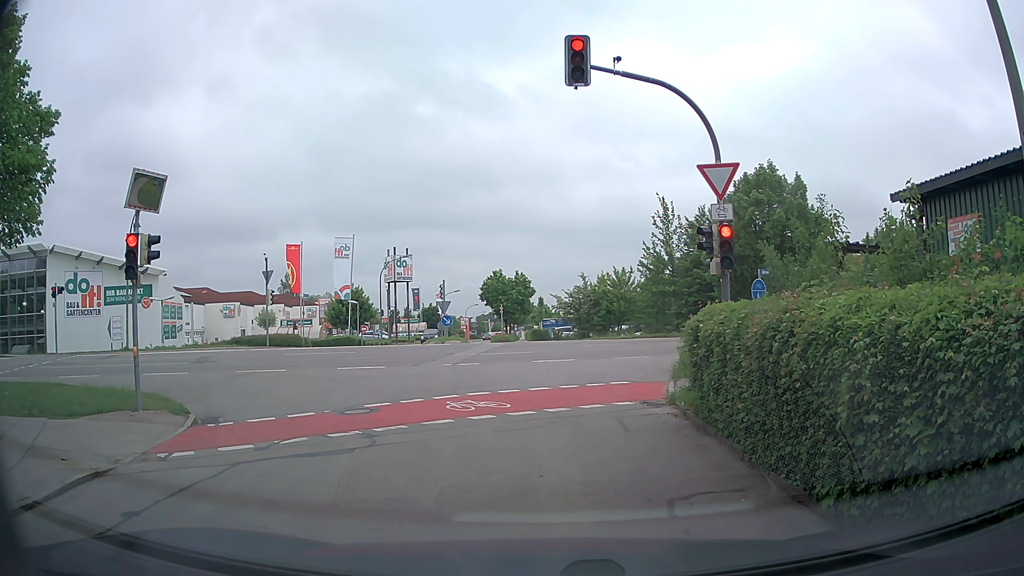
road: residential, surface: asphalt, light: Day
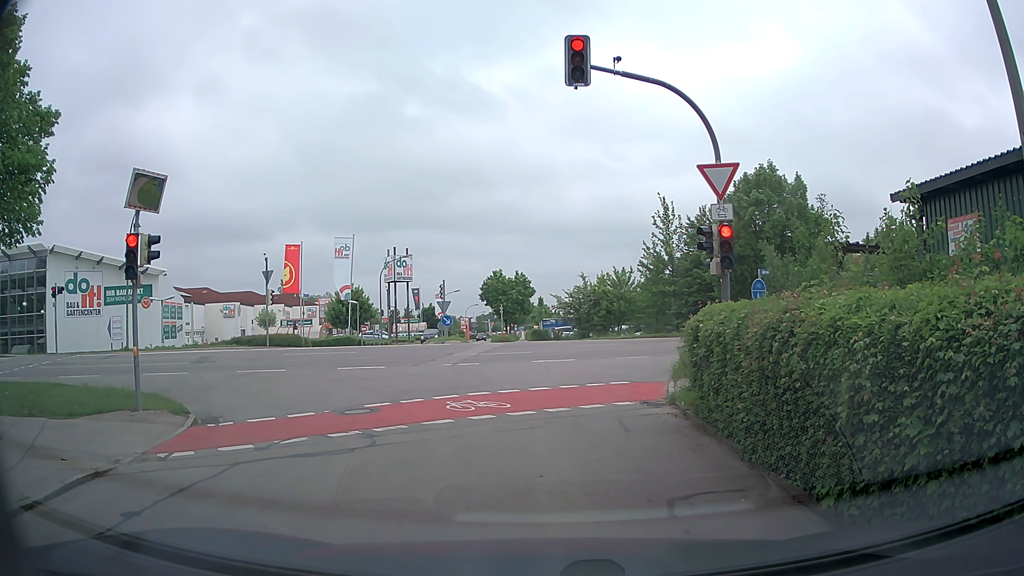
(0.0, 0.0) m; 0°
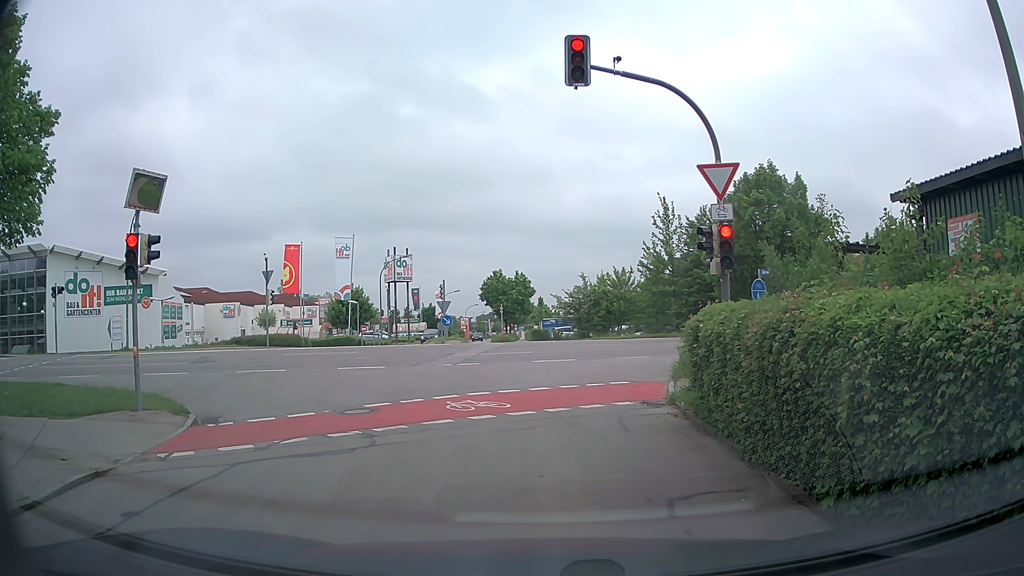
(0.0, 0.0) m; 0°
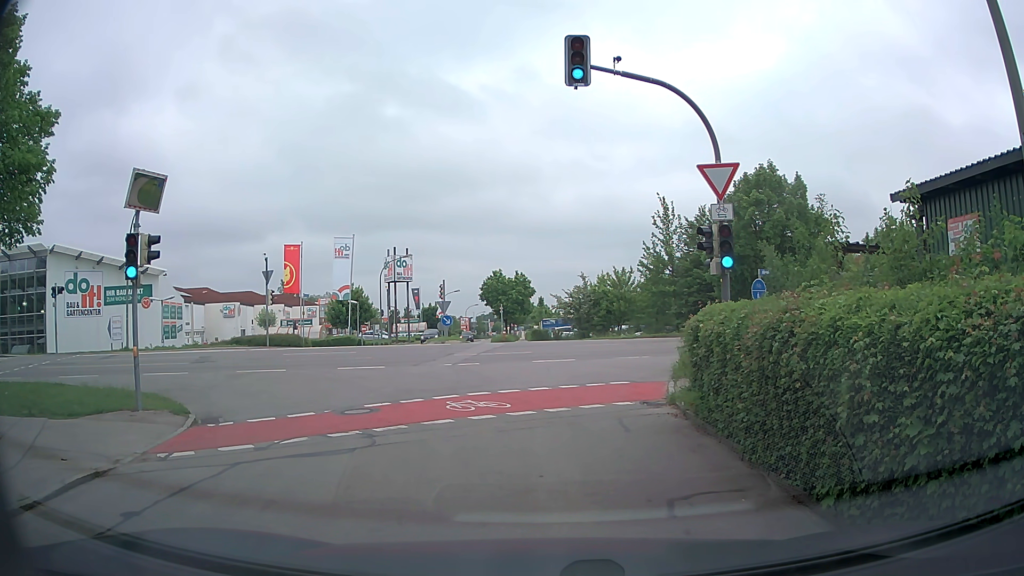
(0.0, 0.0) m; 0°
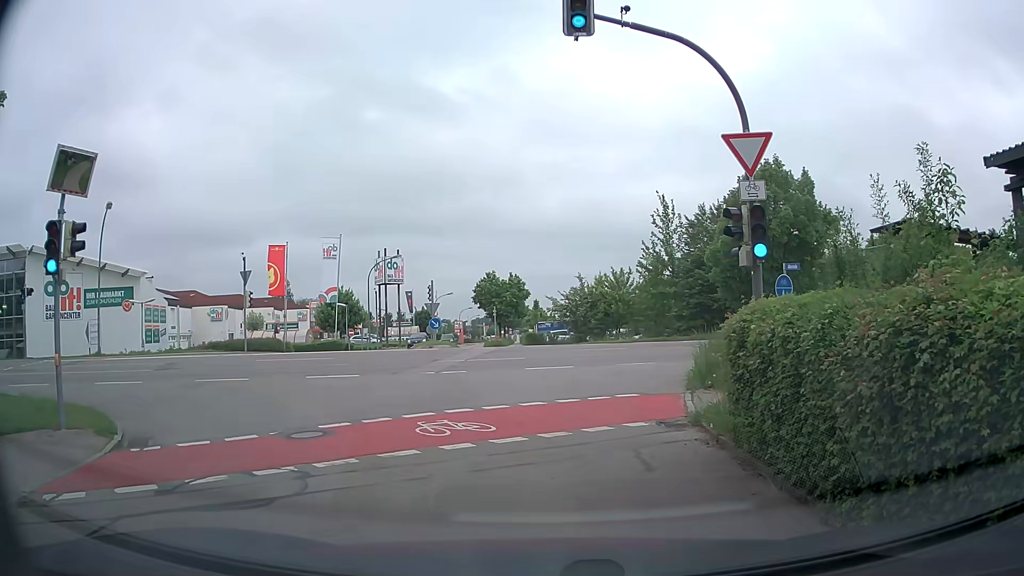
(+0.1, +2.3) m; +3°
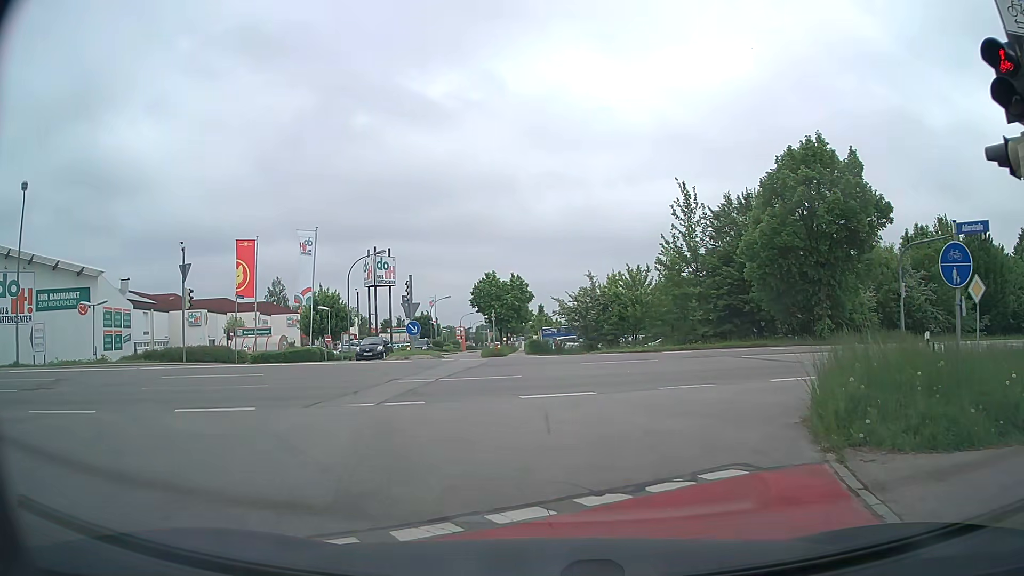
(+0.1, +7.0) m; 0°
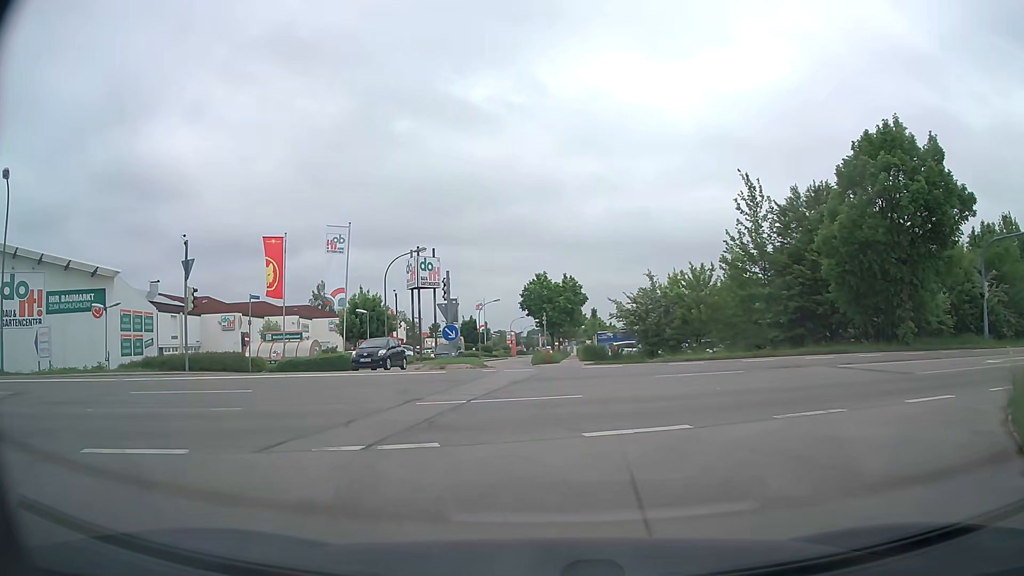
(-0.1, +4.0) m; -5°
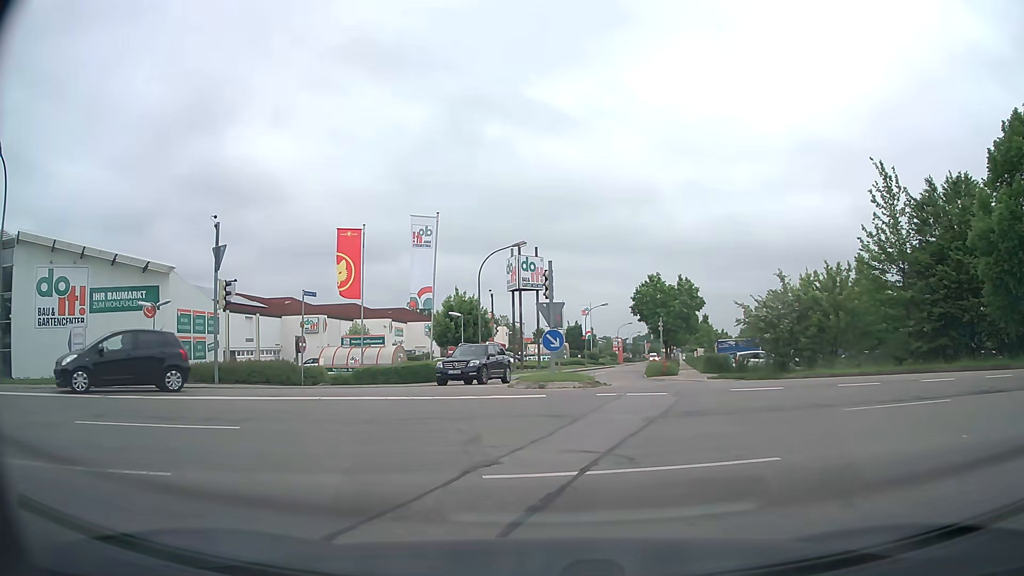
(-0.3, +5.3) m; -9°
